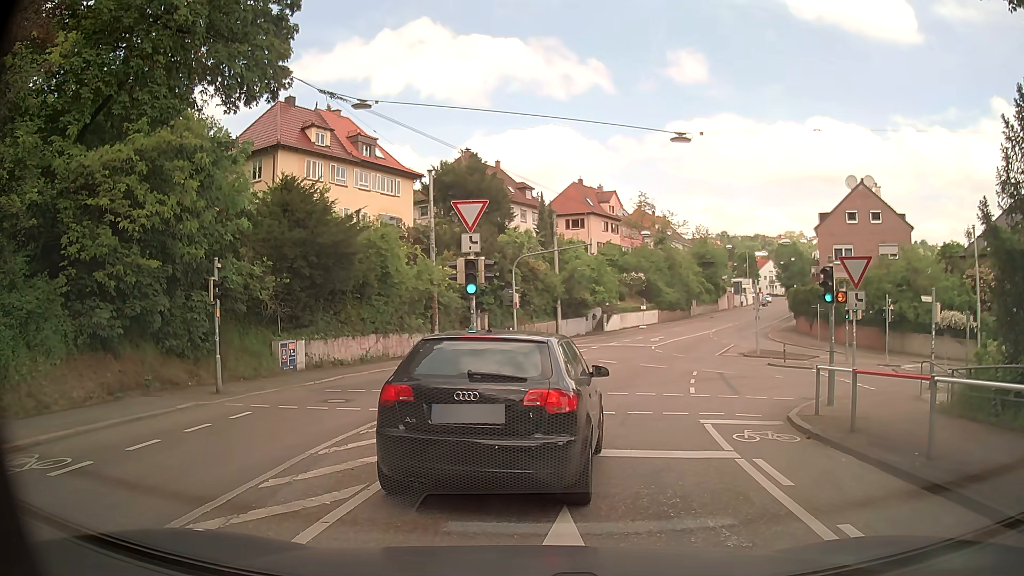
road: secondary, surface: asphalt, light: Day
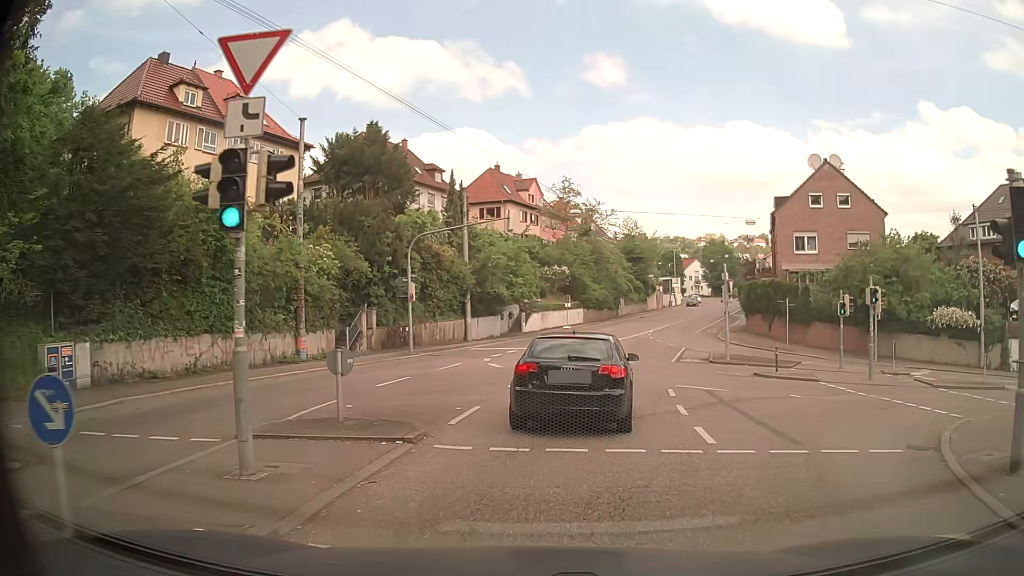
(+0.3, +9.6) m; +6°
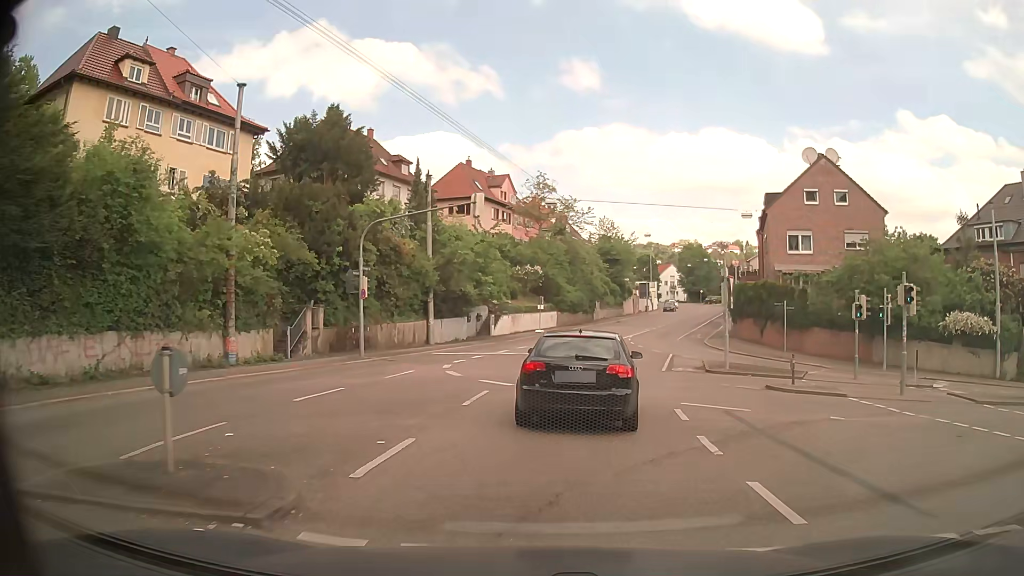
(+0.1, +4.2) m; +3°
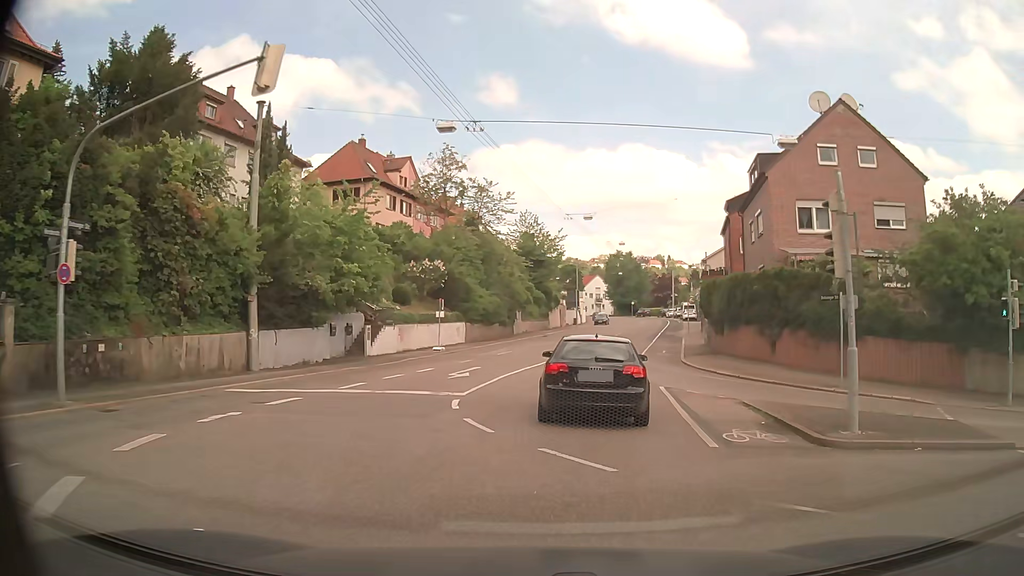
(+0.8, +15.4) m; +6°
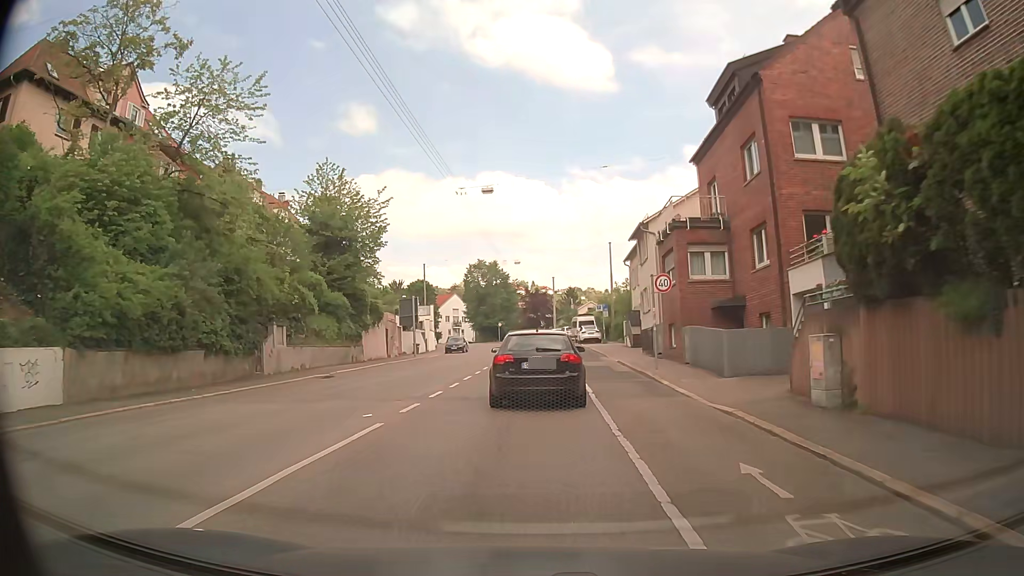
(+3.6, +31.0) m; +12°
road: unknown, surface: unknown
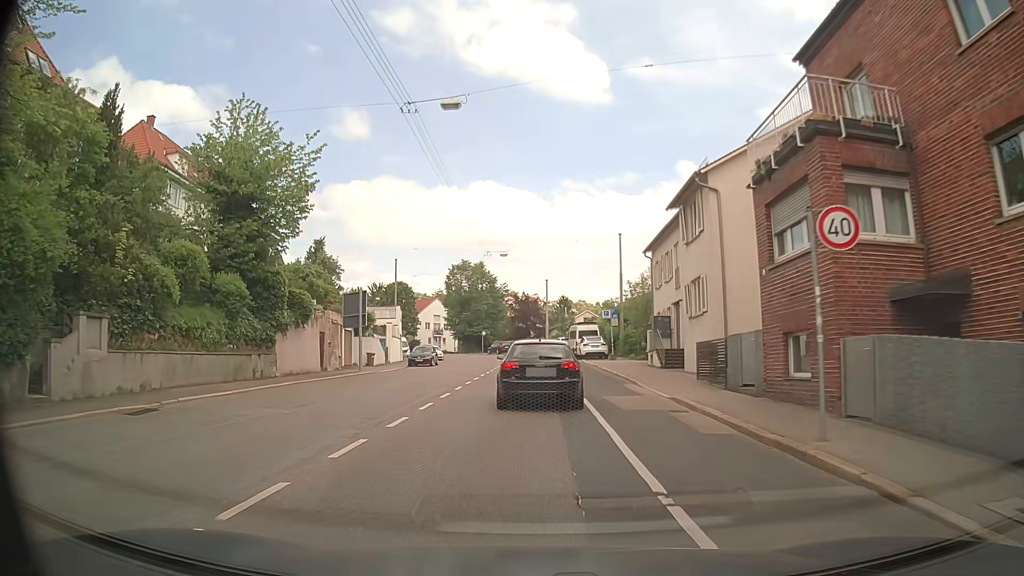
(0.0, +13.2) m; 0°
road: secondary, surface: asphalt
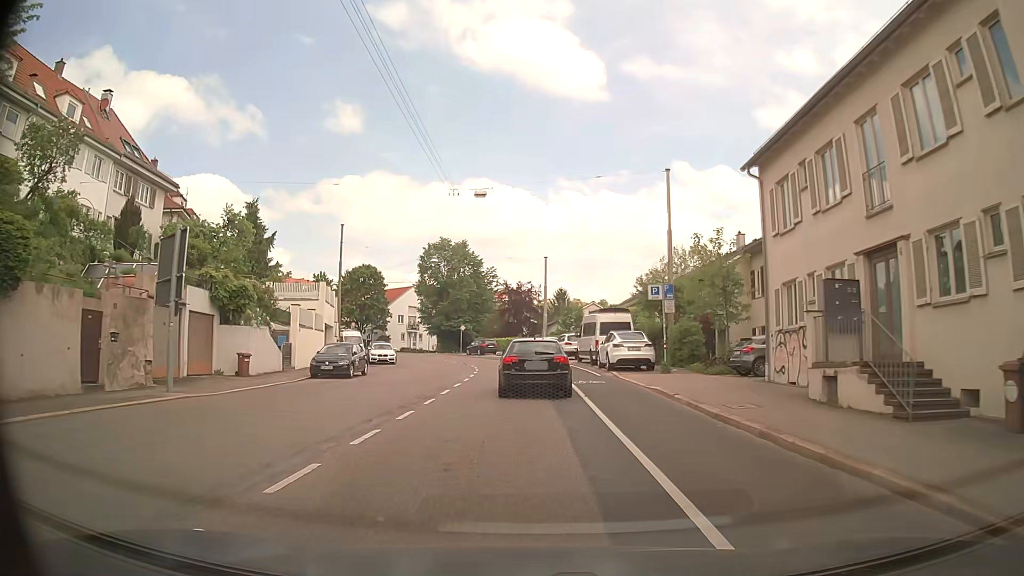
(+0.2, +20.1) m; 0°
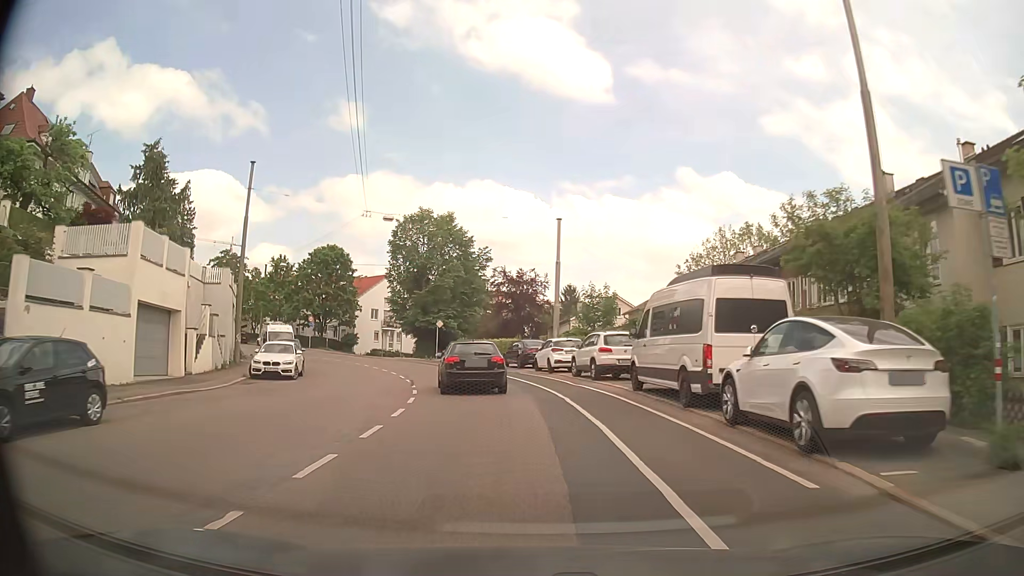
(+0.2, +19.9) m; 0°
(0, +10) (-1, +20) (-3, +30) (-6, +39) (-10, +48) (-16, +56) (-23, +64) (-31, +70) (-38, +77) (-46, +83) m
